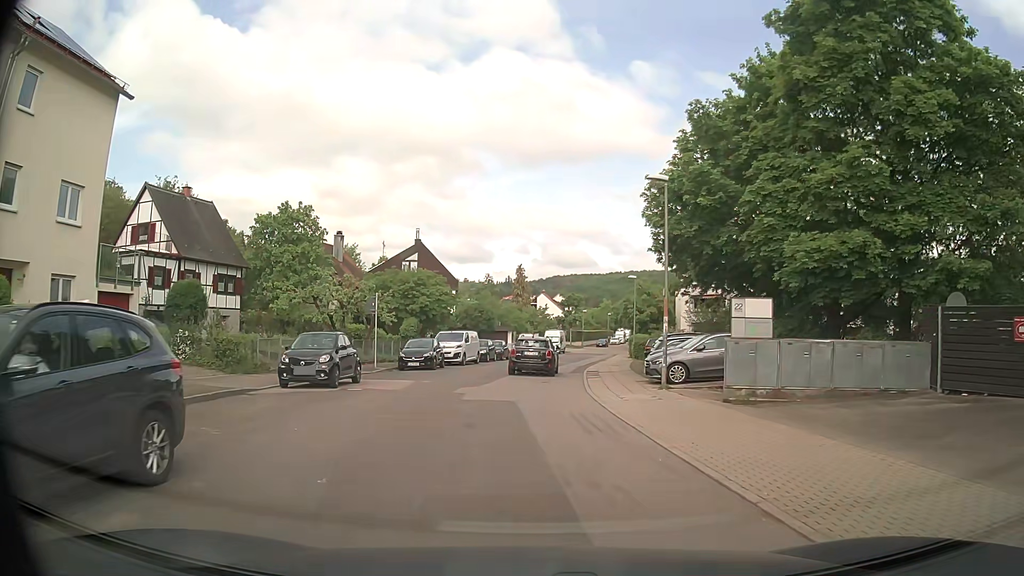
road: residential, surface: asphalt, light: Day
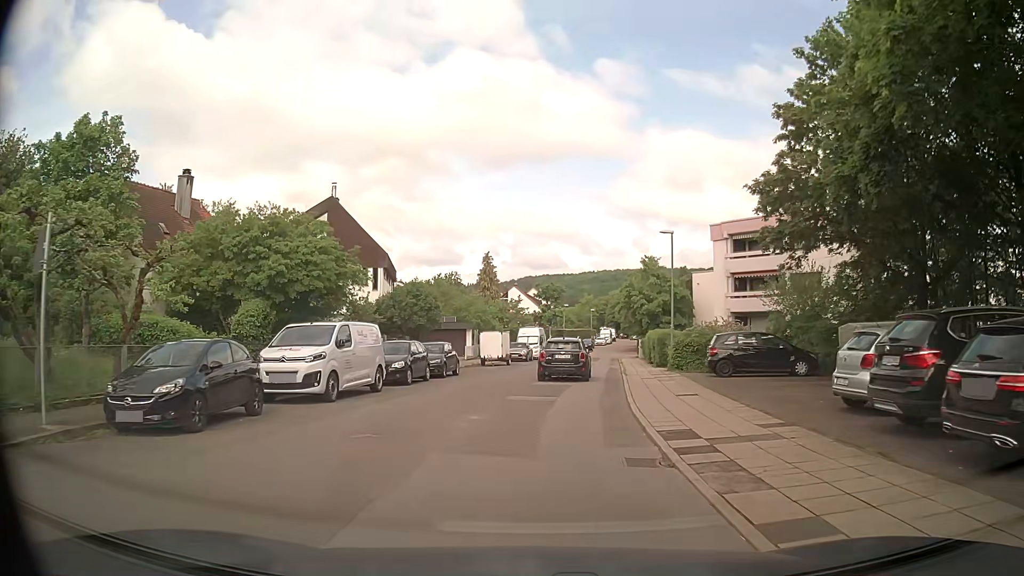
(+0.2, +21.2) m; +4°
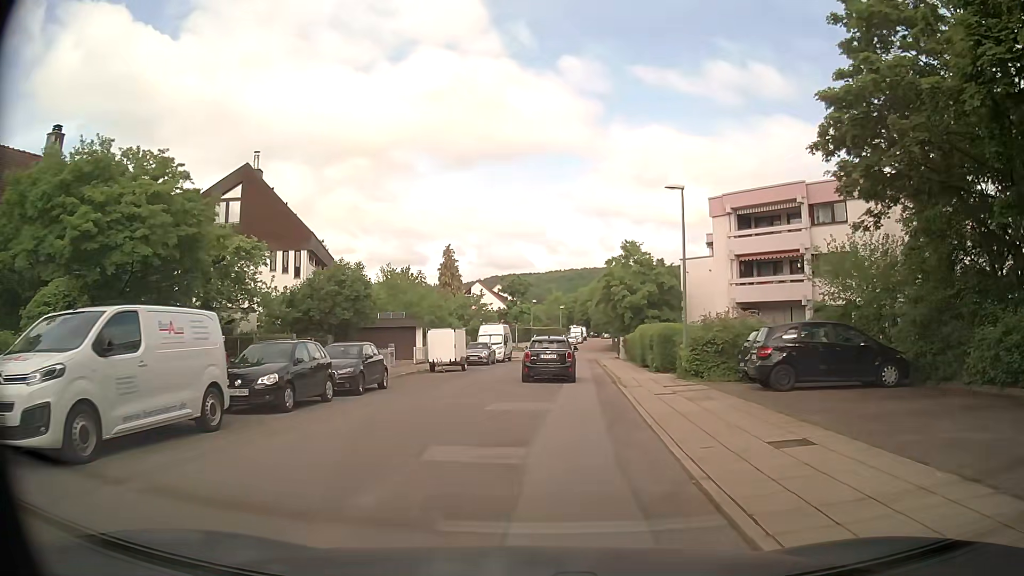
(0.0, +8.4) m; 0°
(+1, +10) (+1, +20) (+2, +30) (+3, +40) (+4, +50) (+6, +60) (+7, +70) (+8, +80) (+10, +89) (+12, +99) m
